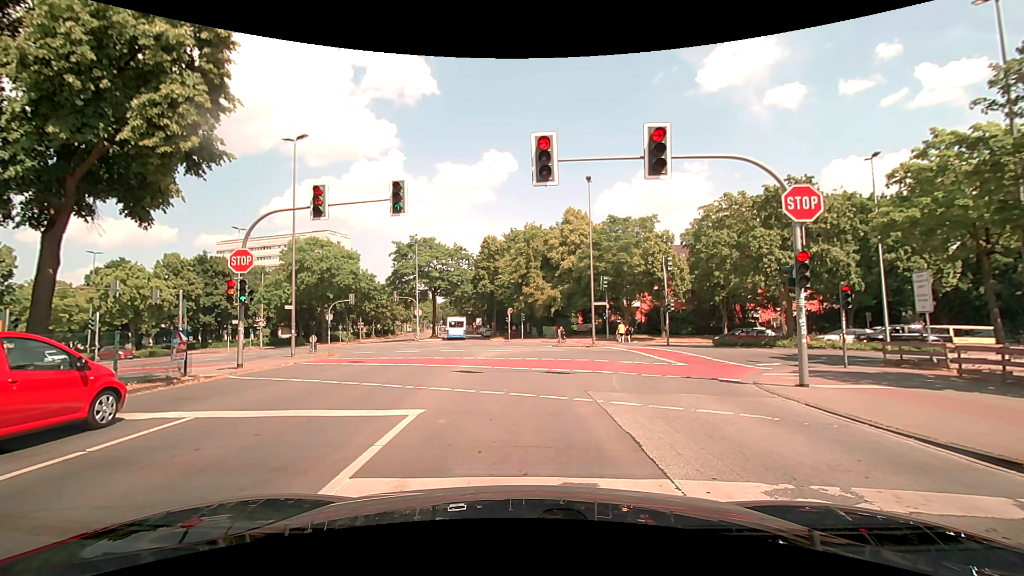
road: secondary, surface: asphalt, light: Day
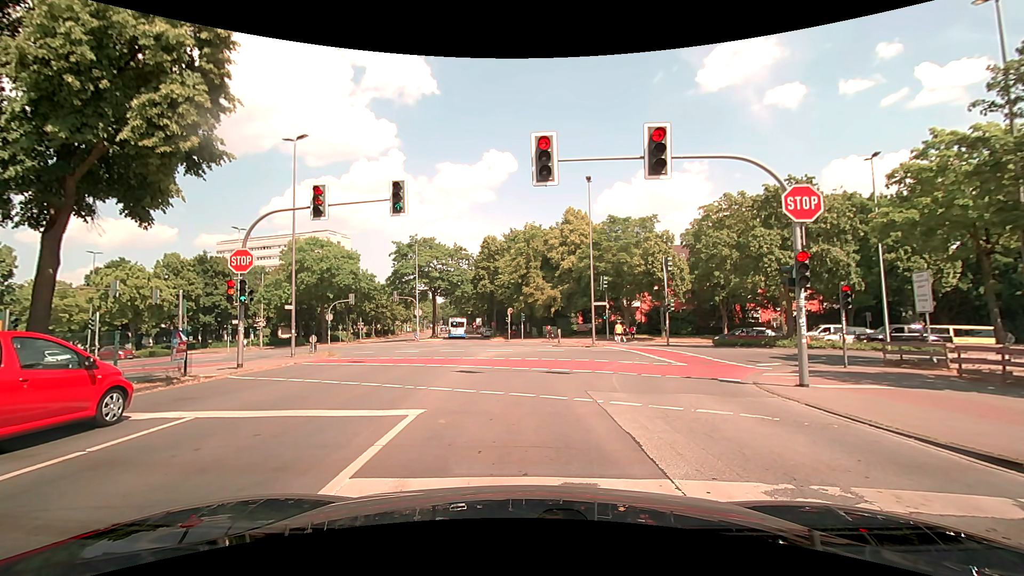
(0.0, 0.0) m; 0°
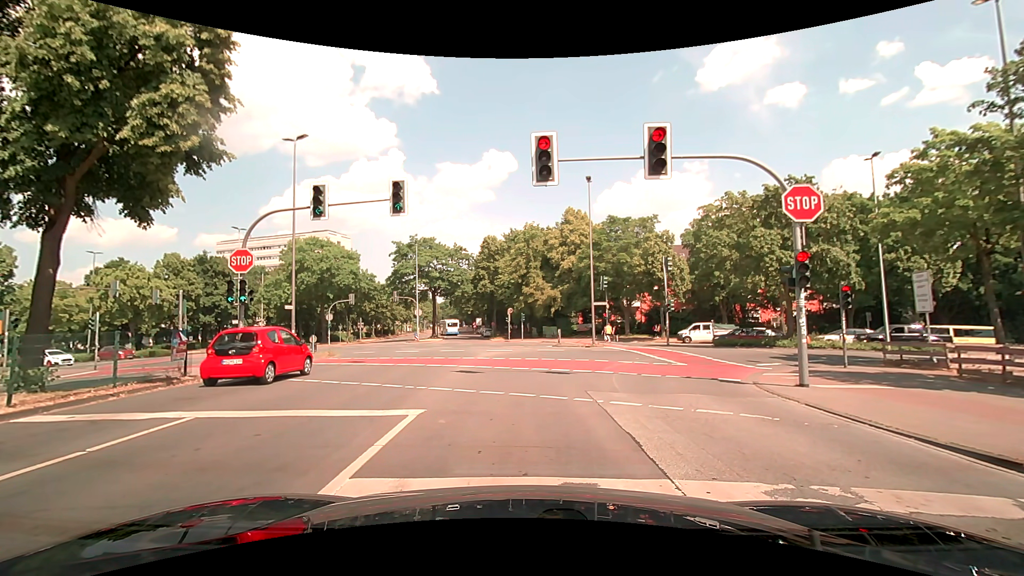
(0.0, 0.0) m; 0°
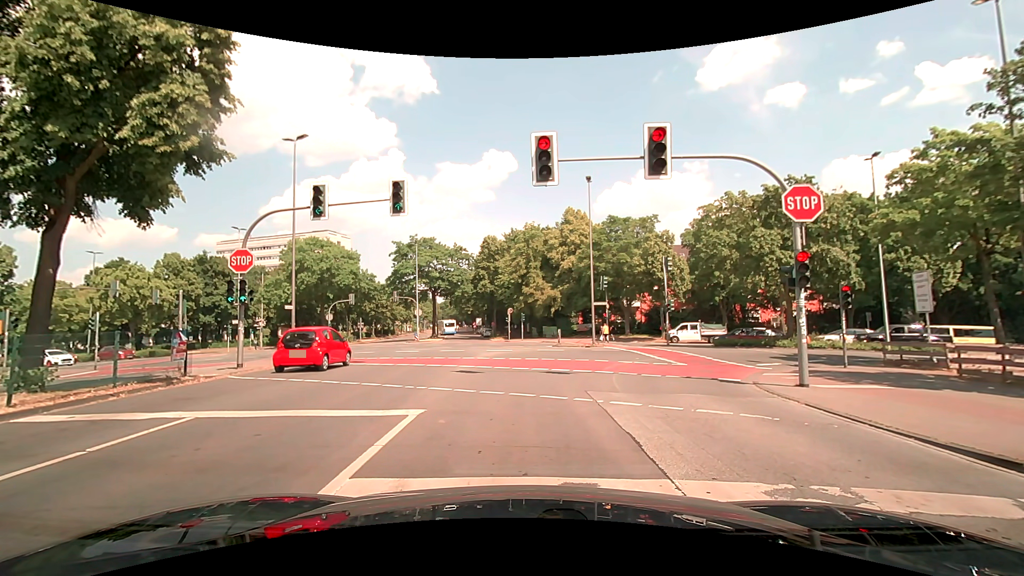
(0.0, 0.0) m; 0°
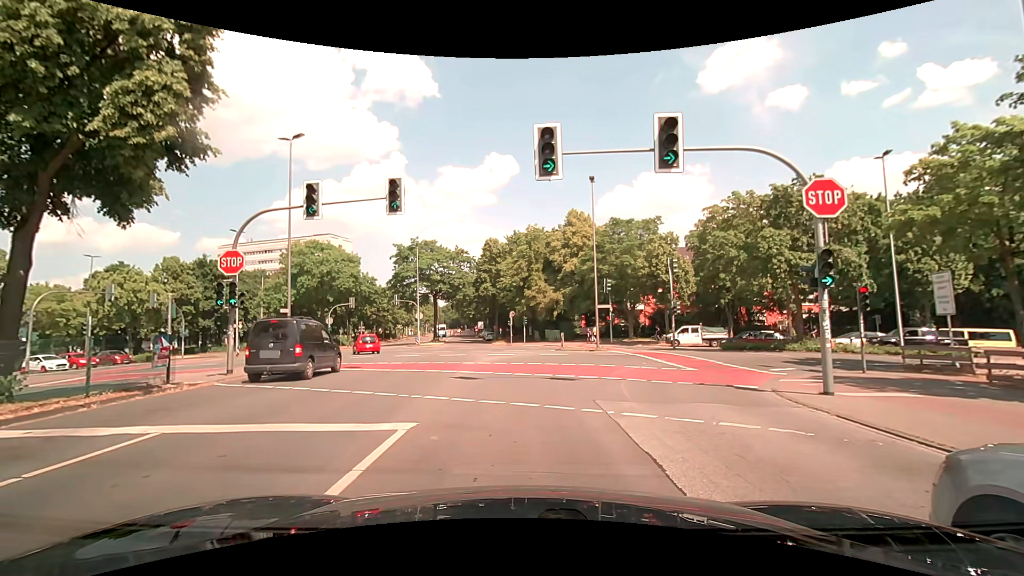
(0.0, +0.9) m; +2°
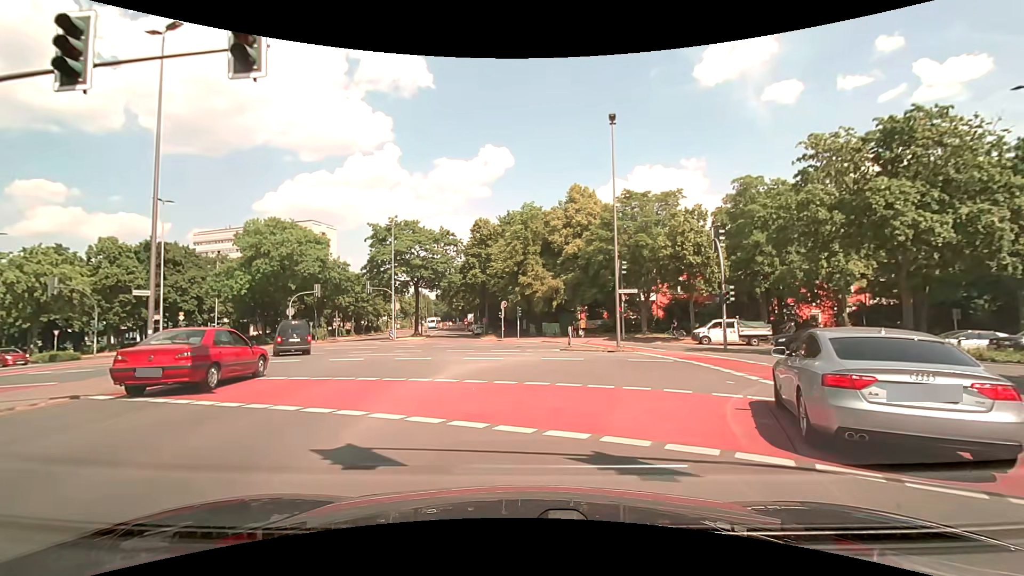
(-0.4, +9.7) m; -2°
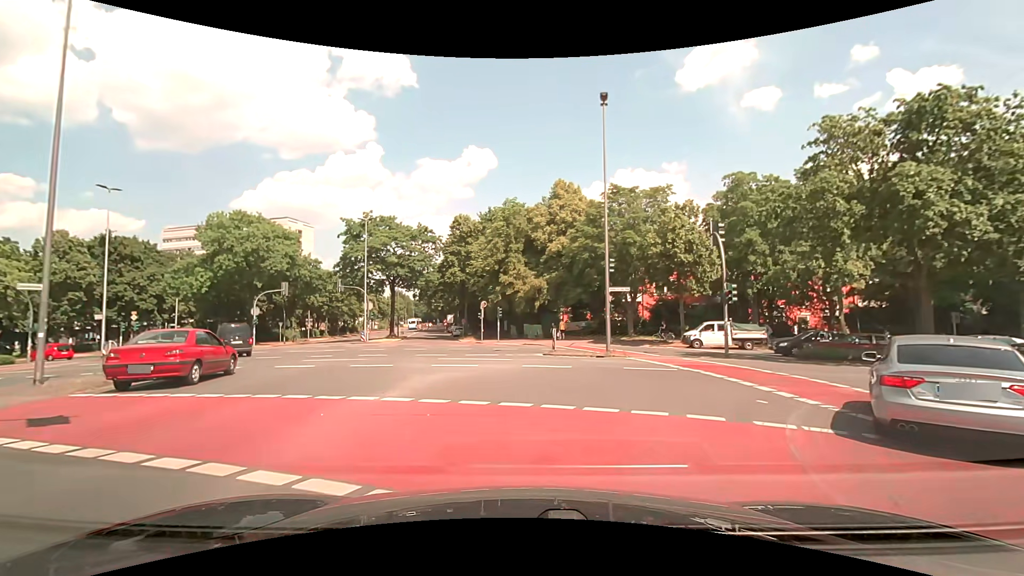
(0.0, +2.8) m; +3°
